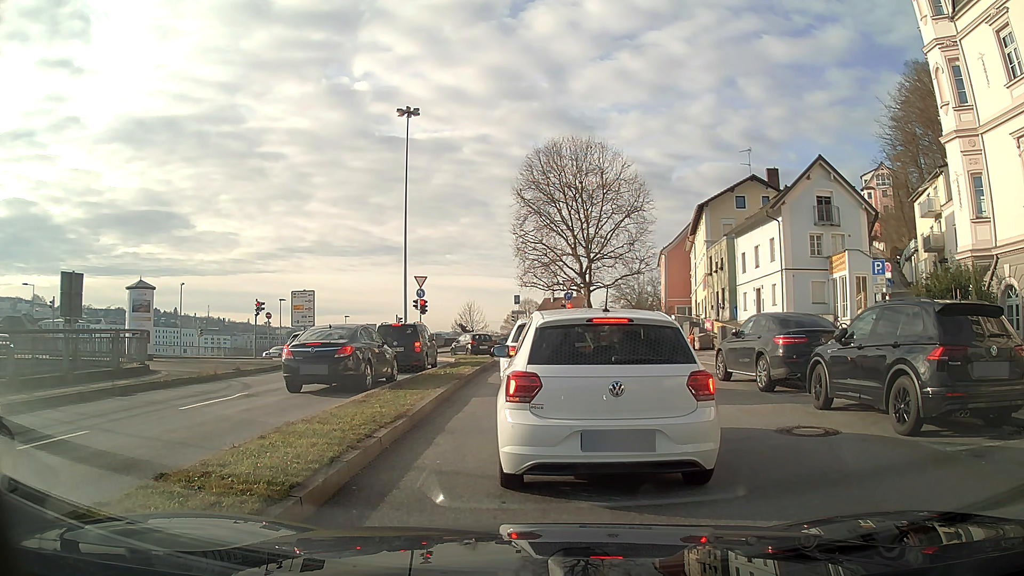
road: primary_link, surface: asphalt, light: Day
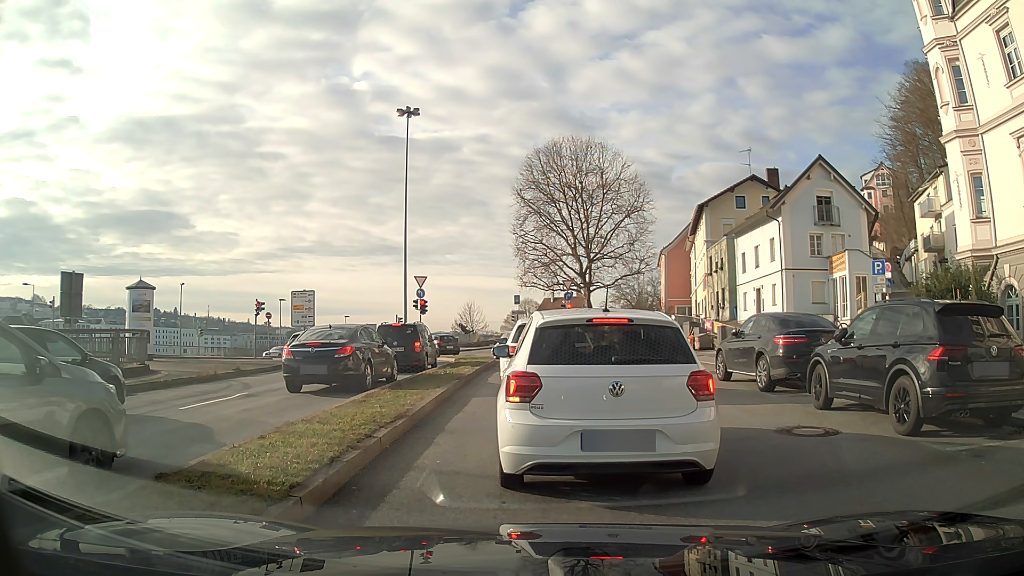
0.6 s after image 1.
(0.0, 0.0) m; 0°
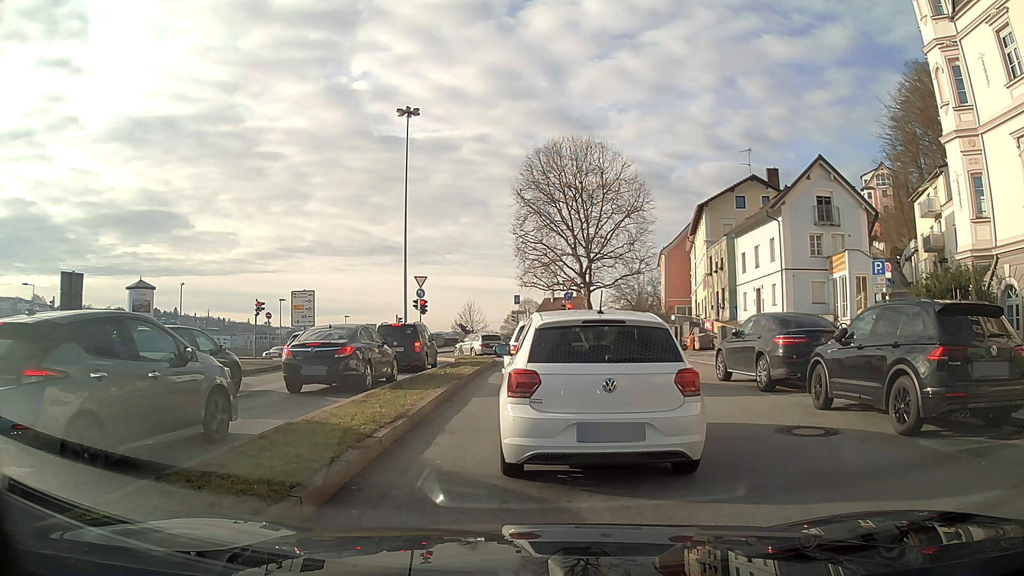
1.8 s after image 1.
(0.0, 0.0) m; 0°
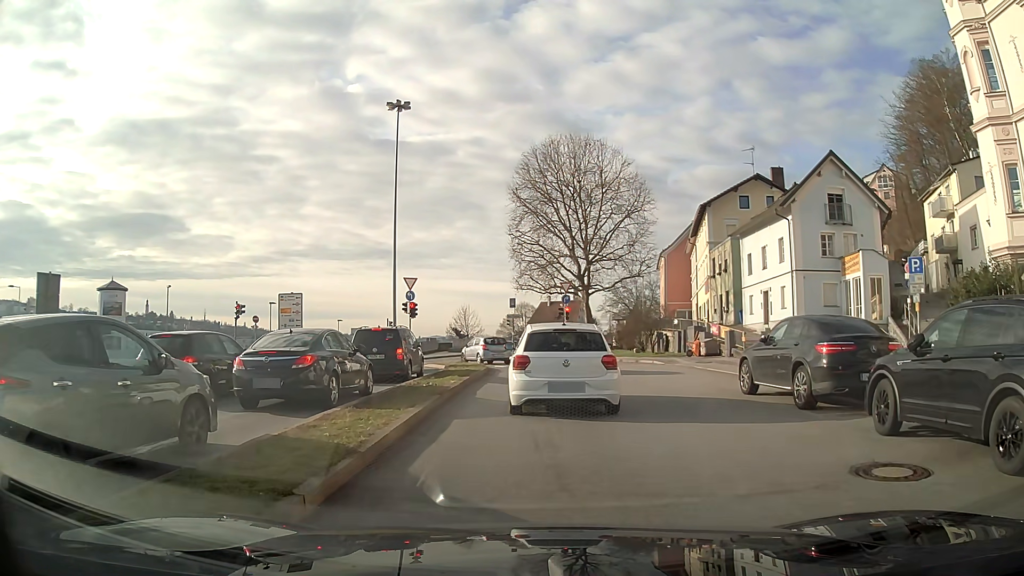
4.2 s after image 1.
(0.0, +2.4) m; +2°
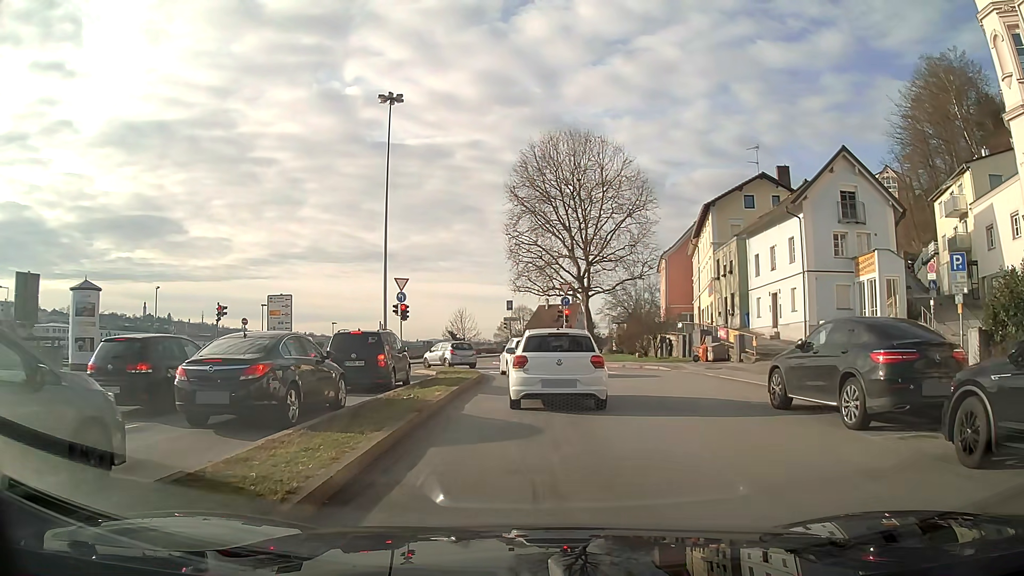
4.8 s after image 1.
(0.0, +2.1) m; 0°
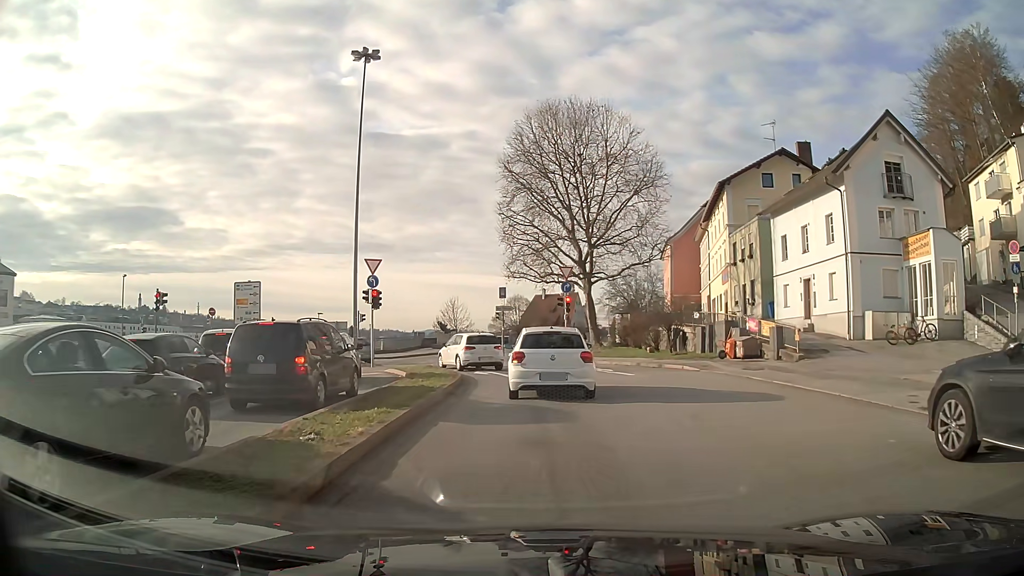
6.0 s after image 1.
(0.0, +5.9) m; 0°
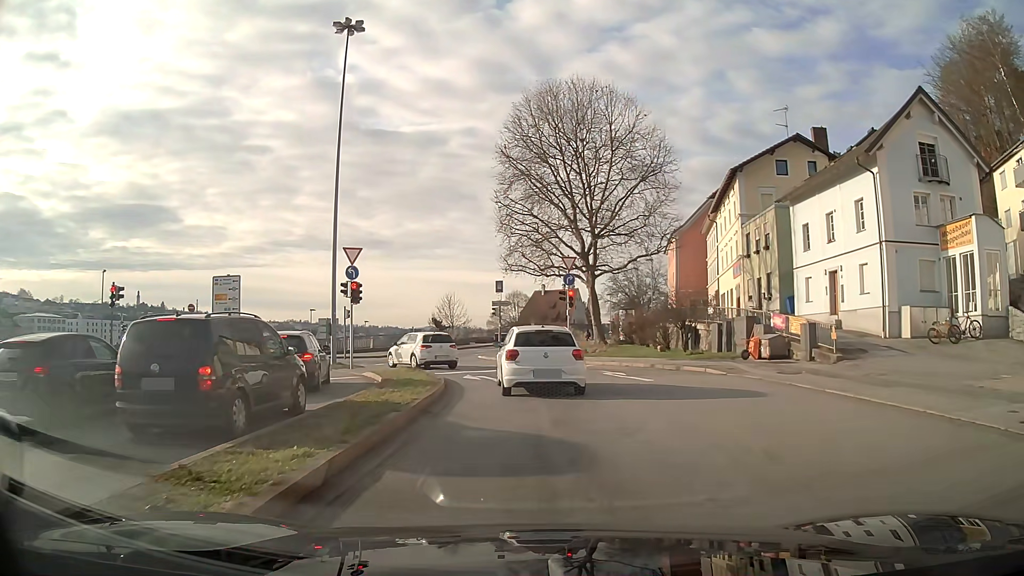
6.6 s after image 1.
(0.0, +3.5) m; 0°
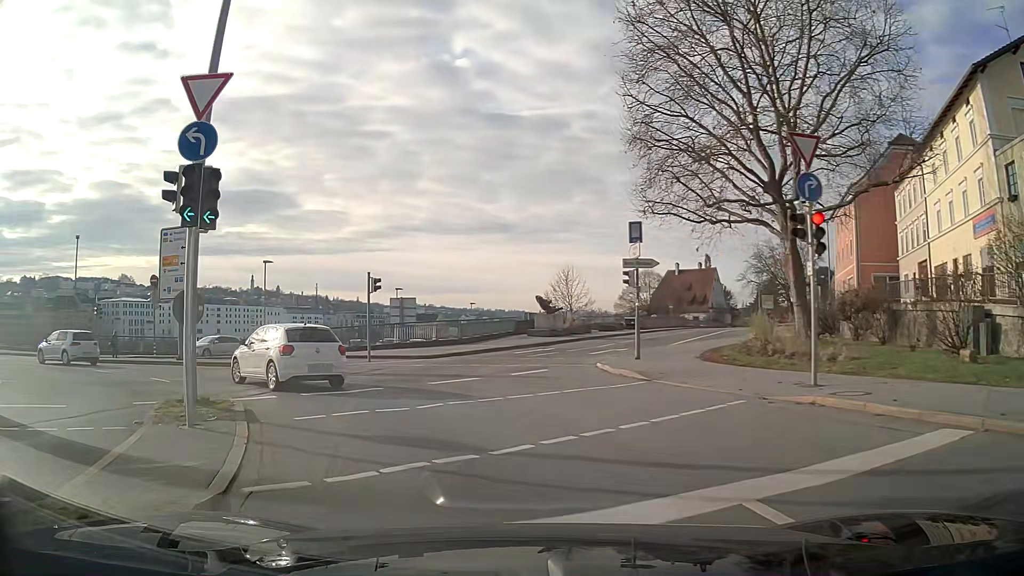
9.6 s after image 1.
(-1.8, +19.3) m; -15°
